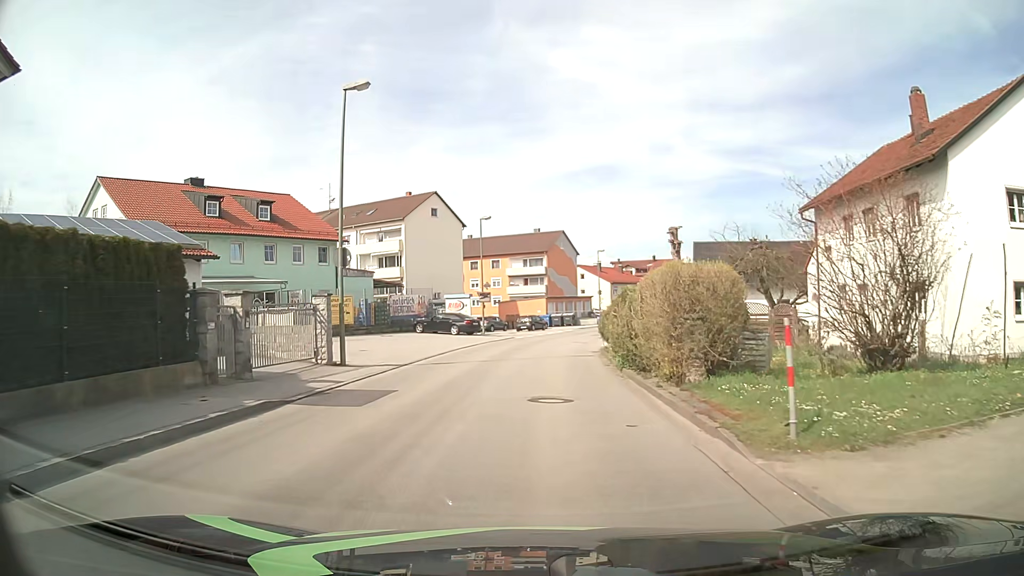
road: unclassified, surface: asphalt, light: Day
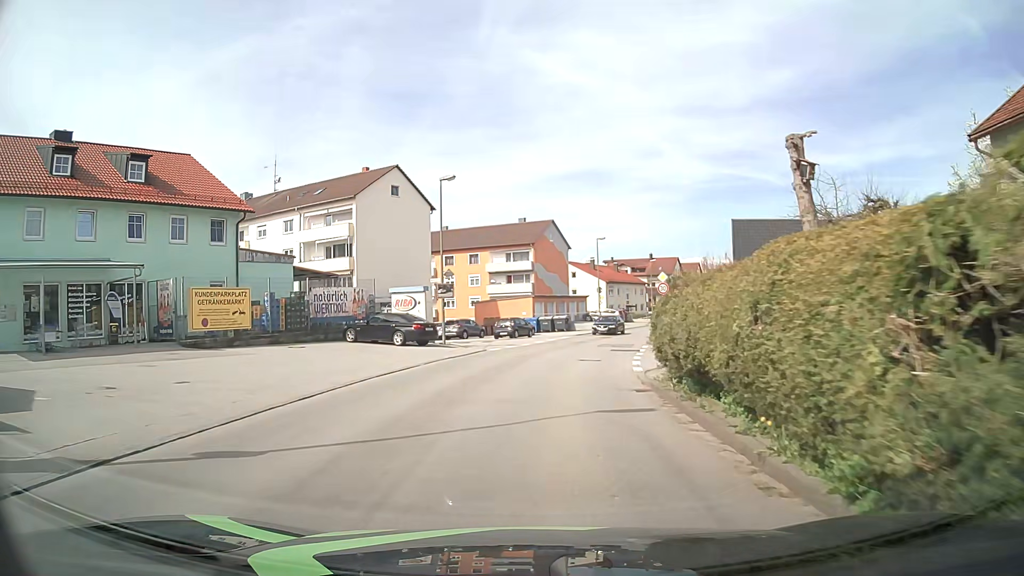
(+0.2, +14.3) m; +2°
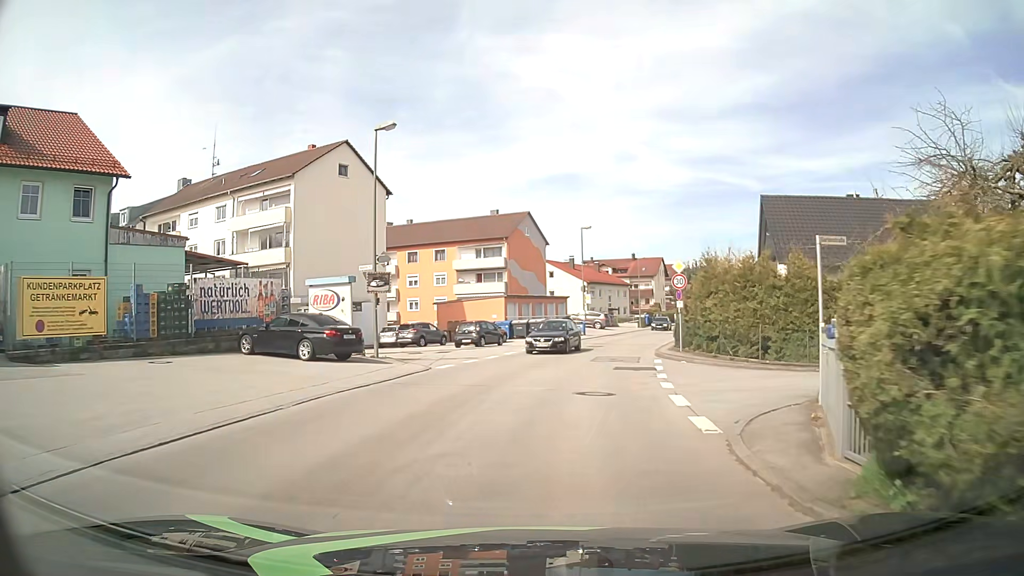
(0.0, +9.5) m; +1°
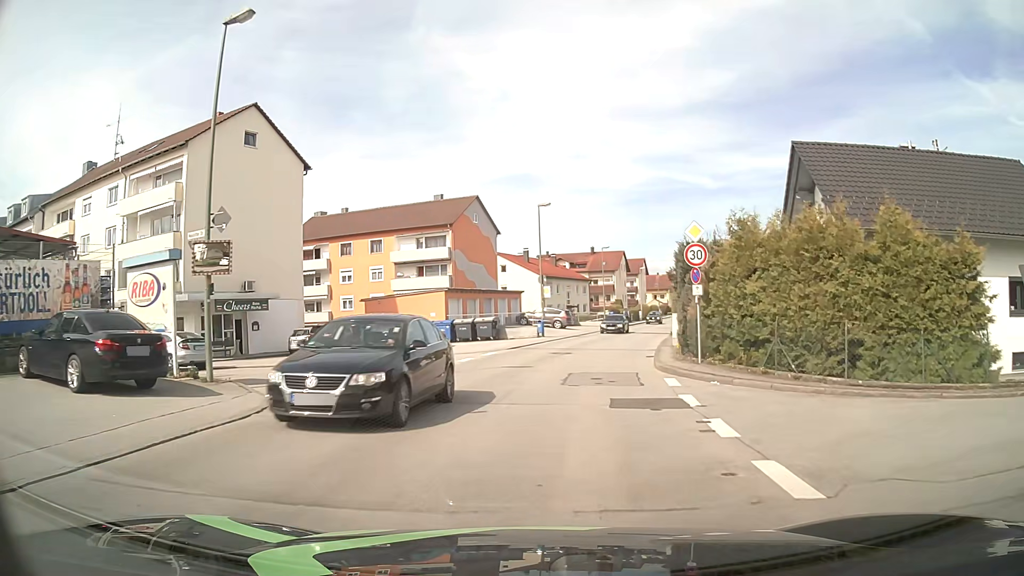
(+0.3, +9.6) m; +4°
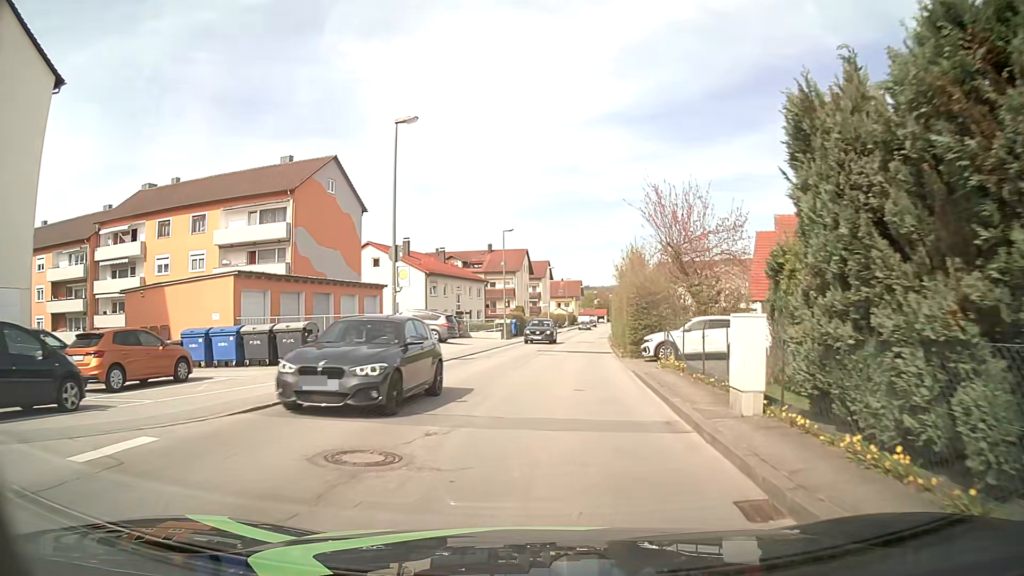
(+1.3, +19.0) m; +8°
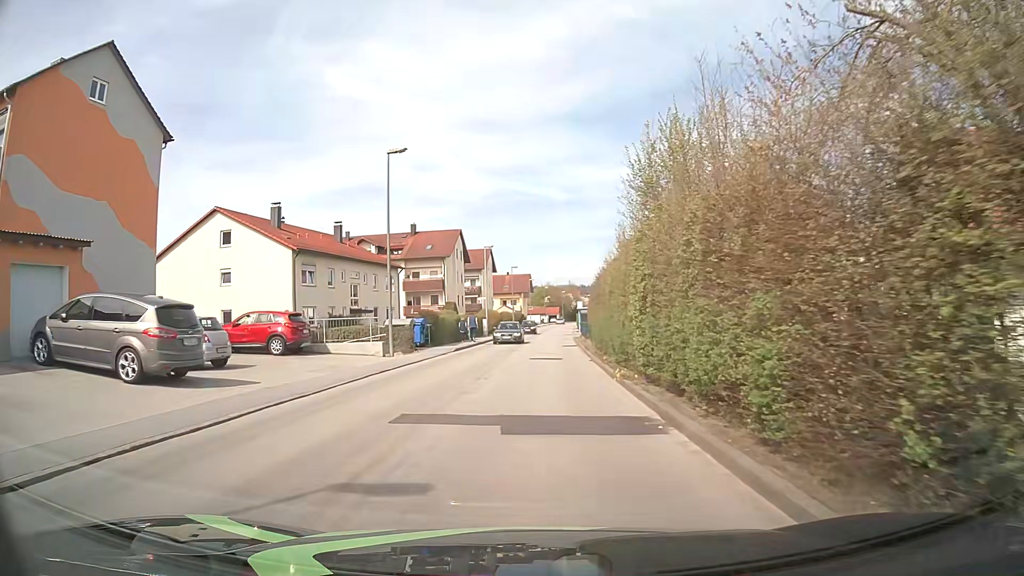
(+1.4, +23.8) m; +4°
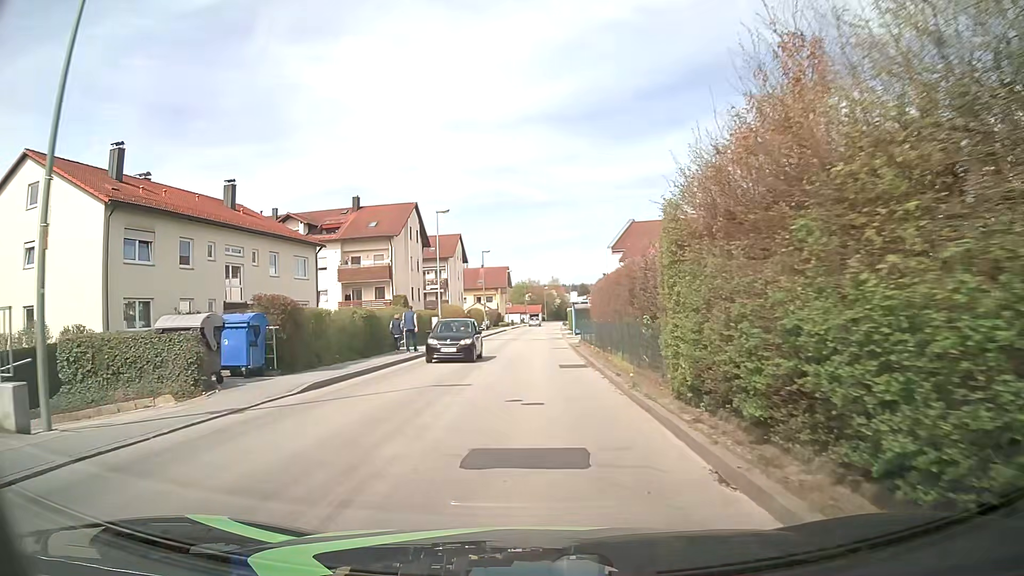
(+0.4, +19.1) m; +2°
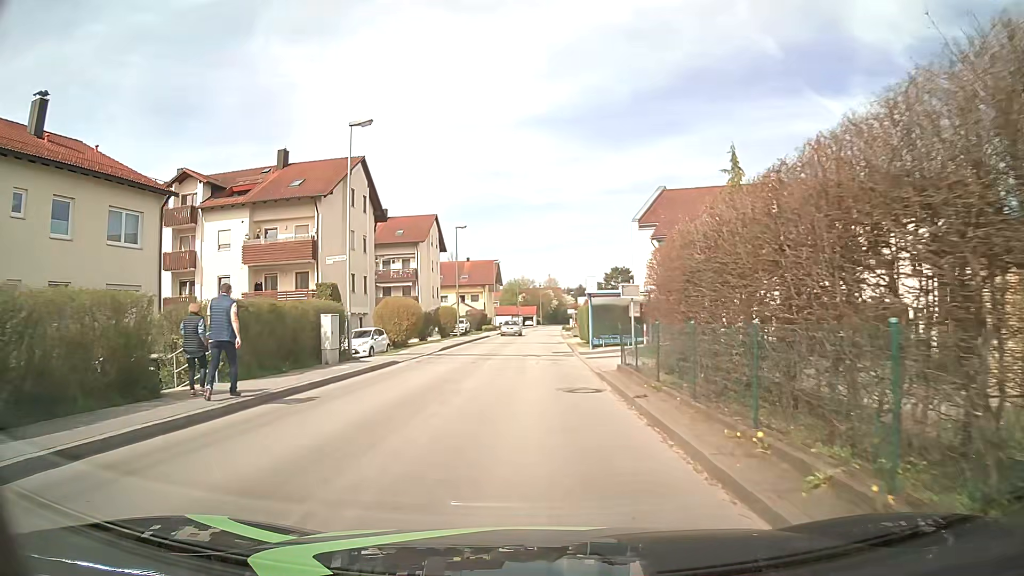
(+0.2, +19.2) m; +1°
(0, +10) (0, +20) (0, +30) (0, +40) (0, +50) (0, +60) (+1, +70) (+1, +80) (+1, +90) (+2, +100) m
